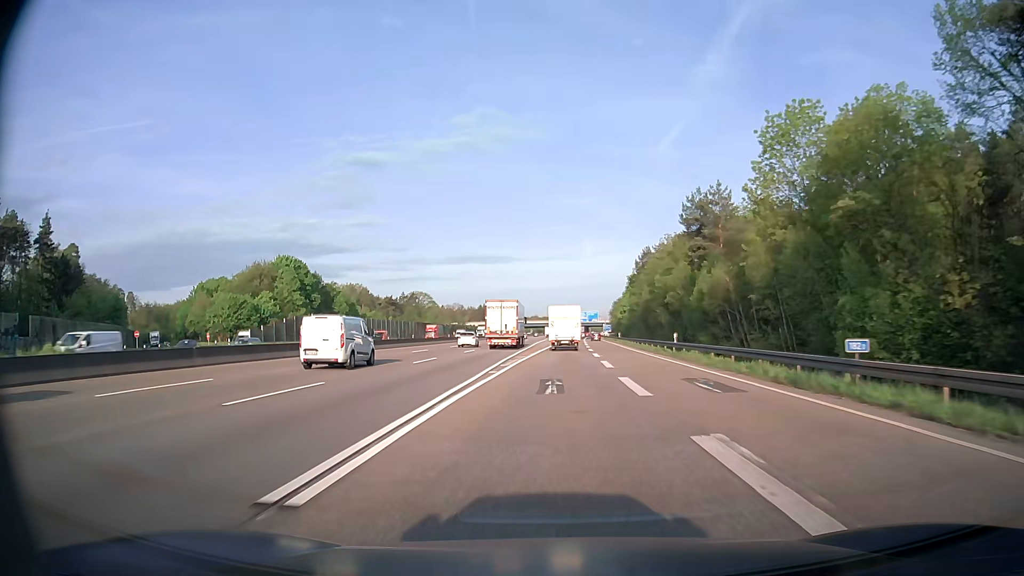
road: motorway_link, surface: asphalt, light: Day
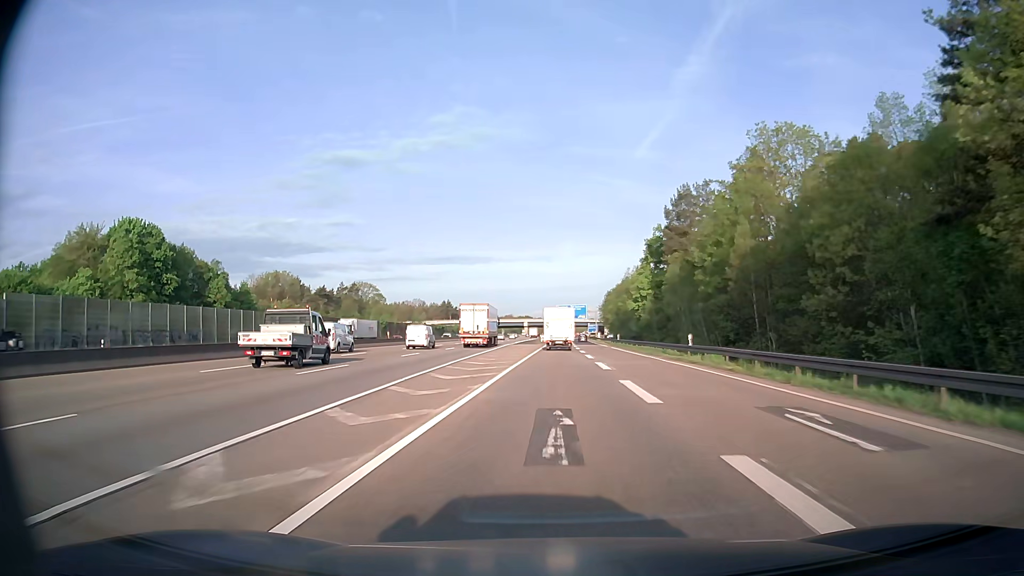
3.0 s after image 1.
(+1.1, +63.8) m; +2°
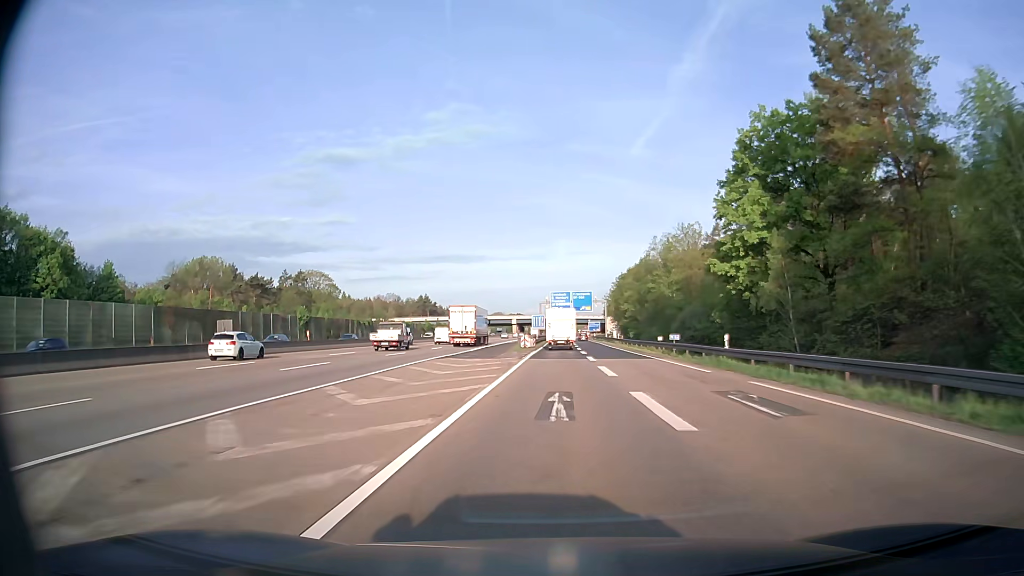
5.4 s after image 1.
(+0.2, +52.1) m; 0°
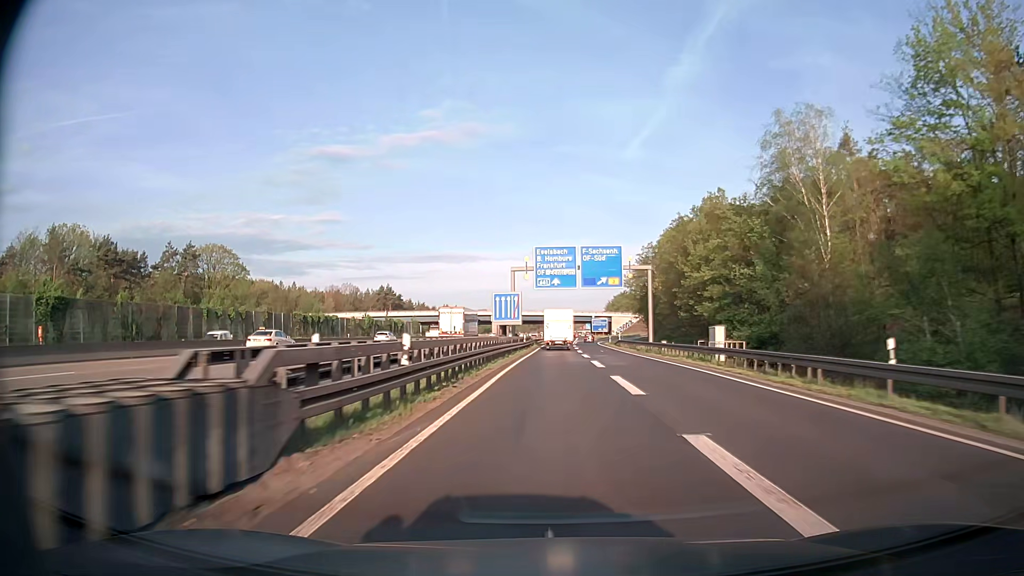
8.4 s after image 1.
(+0.5, +66.5) m; +1°
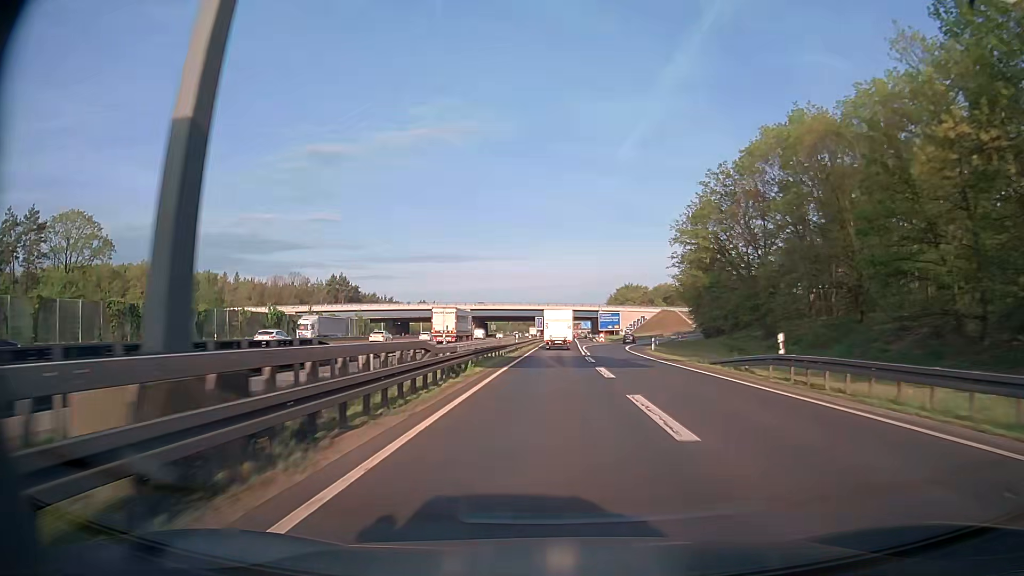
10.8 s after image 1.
(+0.2, +54.1) m; +1°
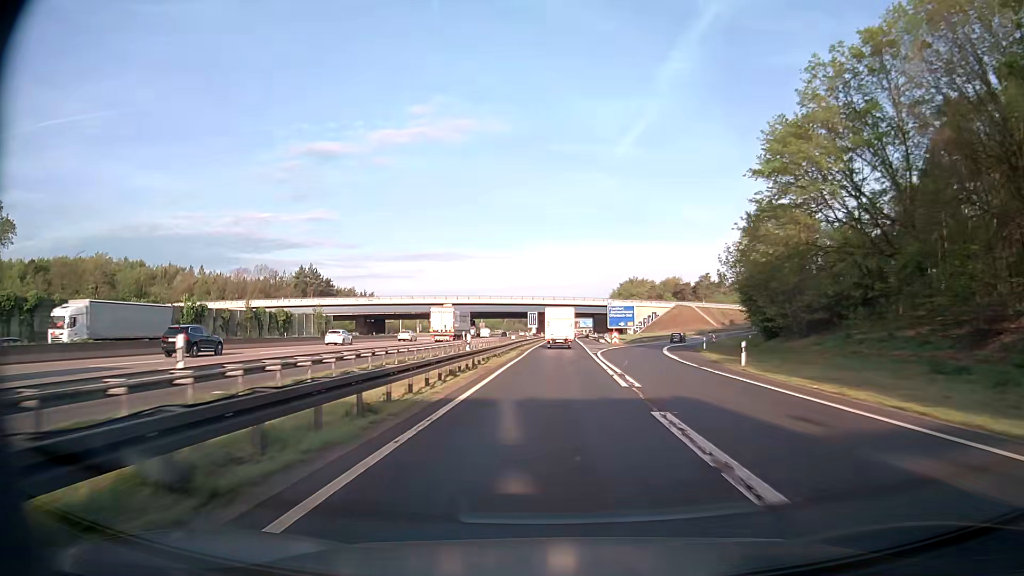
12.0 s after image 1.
(0.0, +27.4) m; 0°
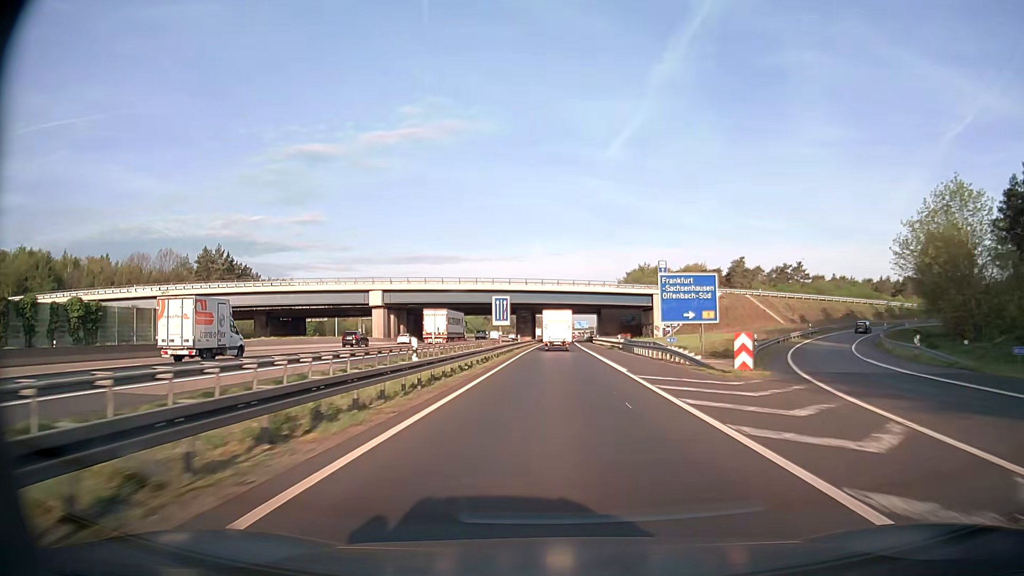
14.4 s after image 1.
(+0.3, +55.3) m; +1°
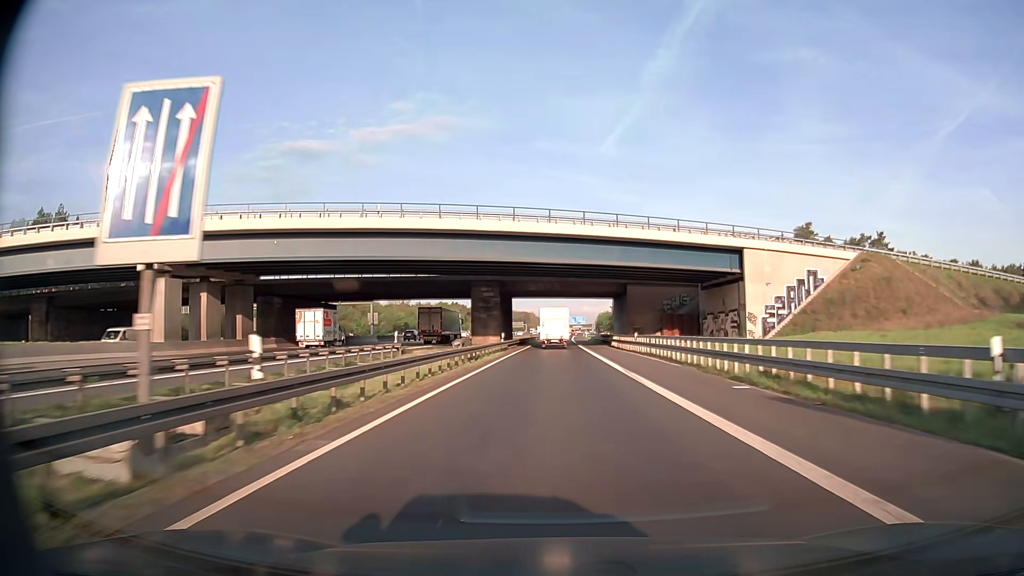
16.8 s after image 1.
(+0.5, +55.9) m; +1°
(0, +10) (0, +20) (0, +30) (0, +40) (0, +50) (0, +60) (0, +70) (+1, +80) (+1, +90) (+1, +100) m
